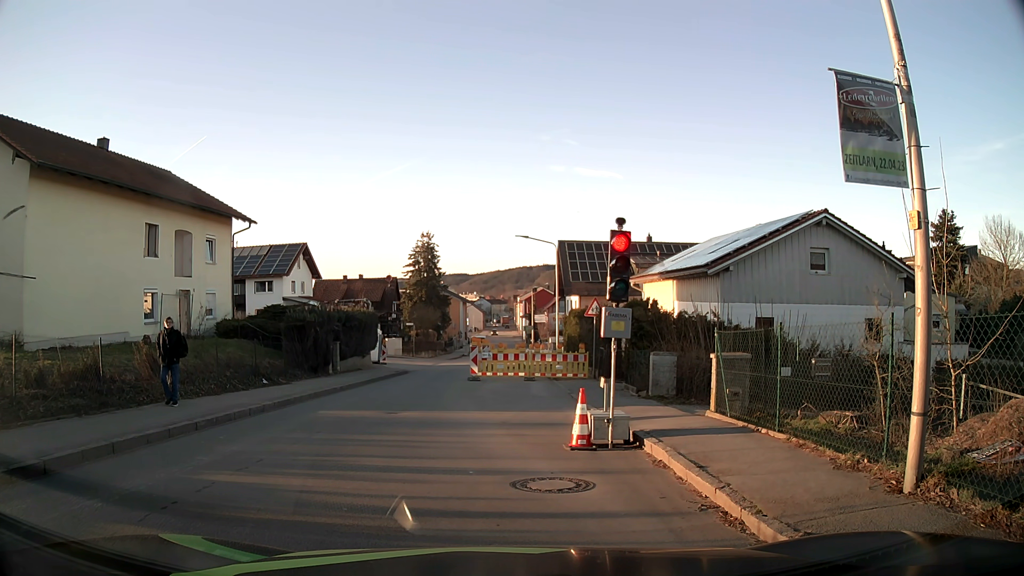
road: tertiary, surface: asphalt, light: Day
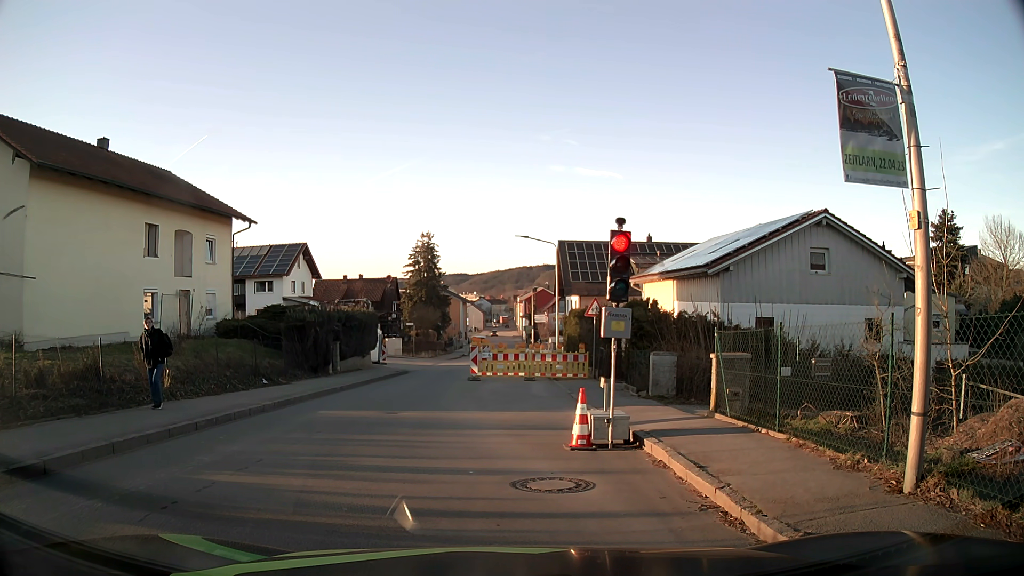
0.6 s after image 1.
(0.0, 0.0) m; 0°
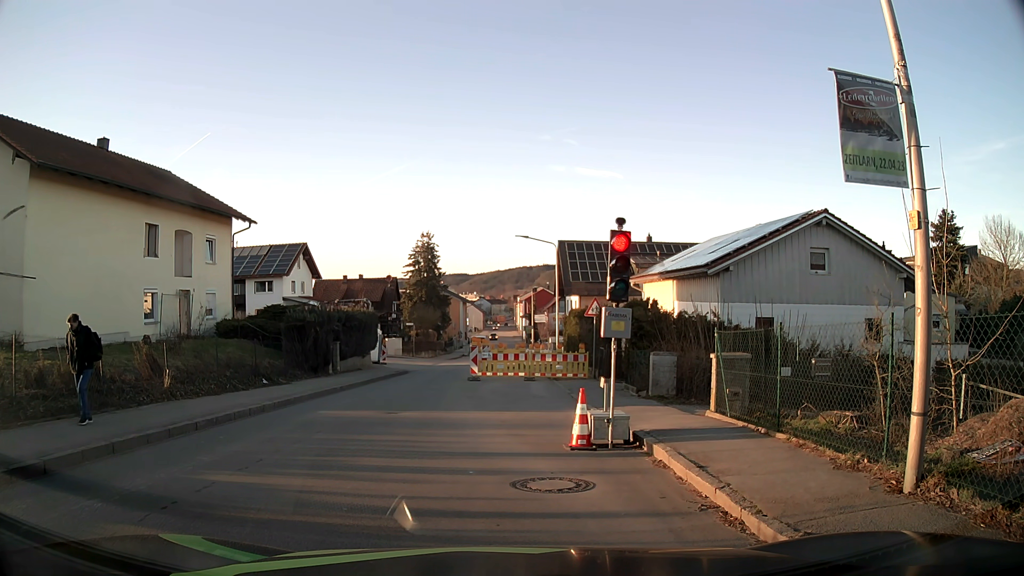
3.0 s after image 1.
(0.0, 0.0) m; 0°
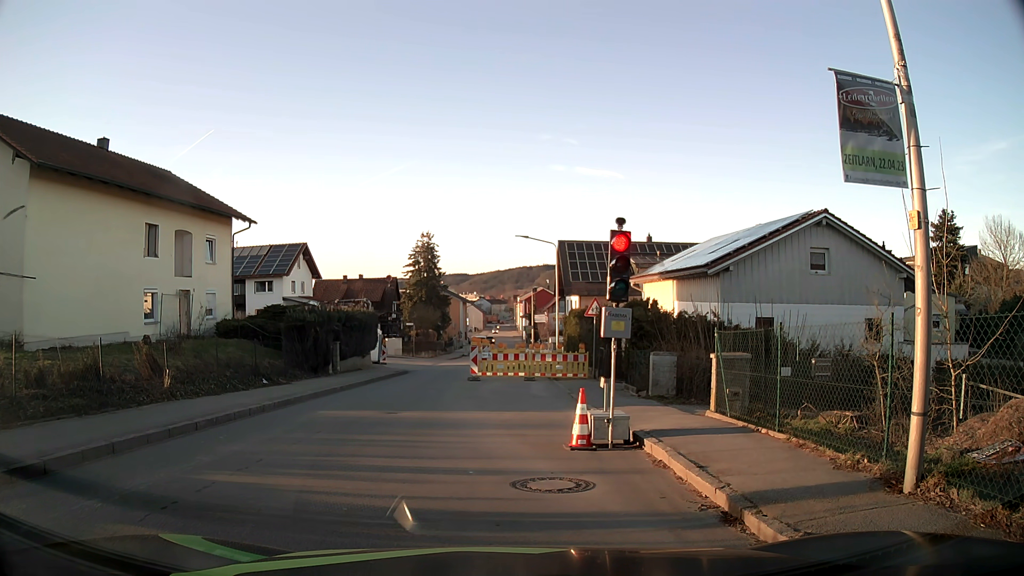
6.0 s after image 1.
(0.0, 0.0) m; 0°
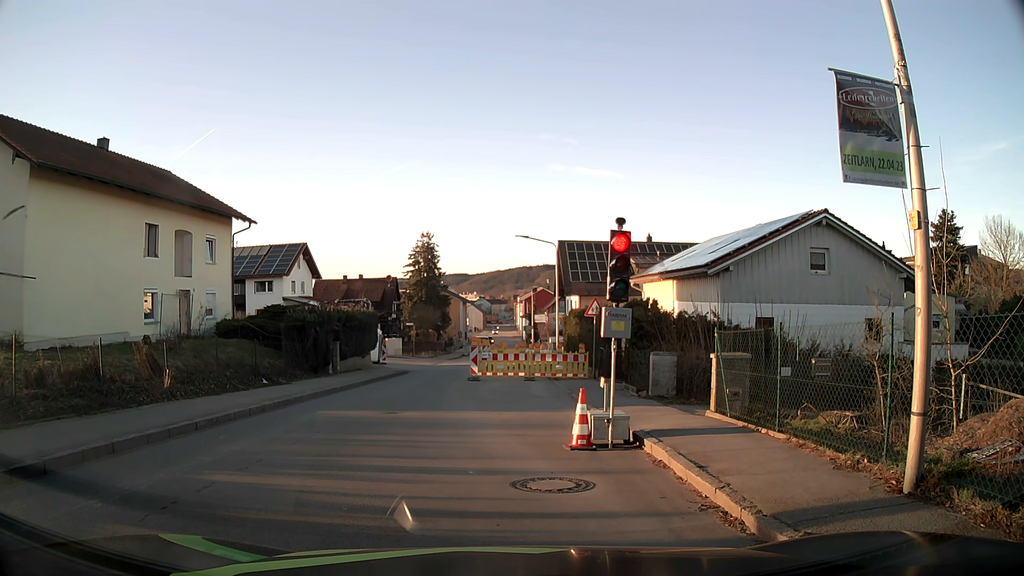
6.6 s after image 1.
(0.0, 0.0) m; 0°
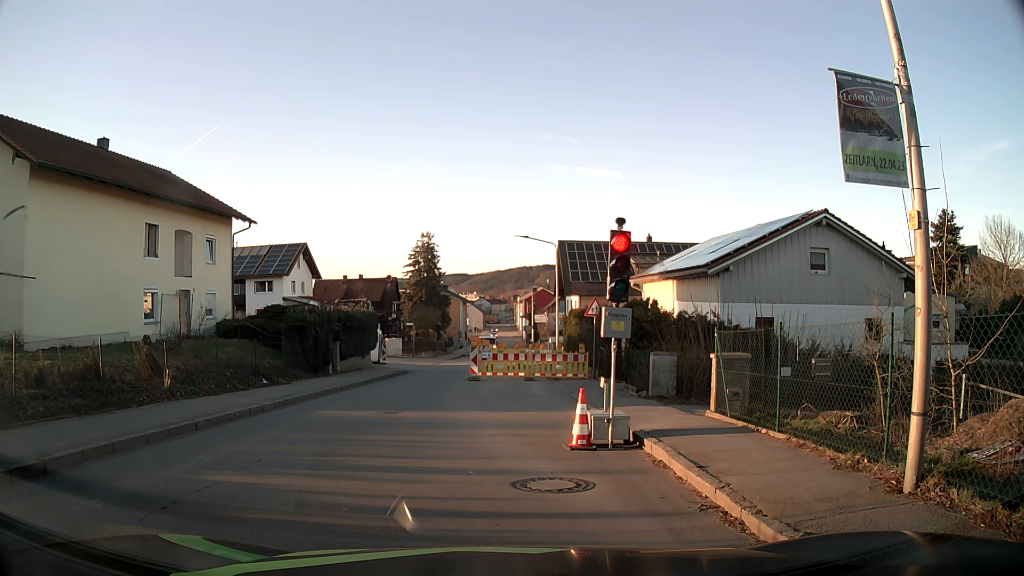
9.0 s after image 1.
(0.0, 0.0) m; 0°
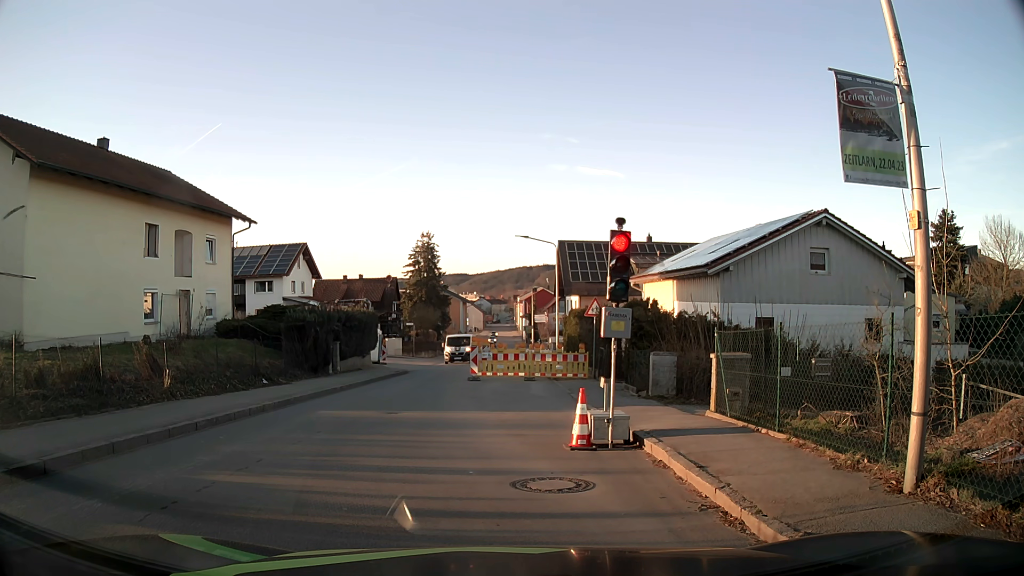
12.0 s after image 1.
(0.0, 0.0) m; 0°
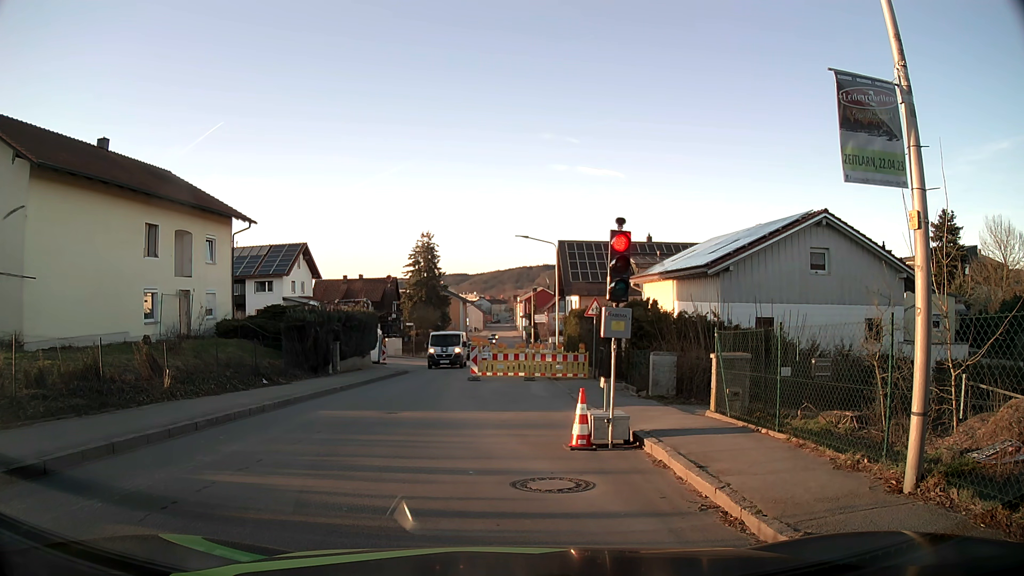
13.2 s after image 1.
(0.0, 0.0) m; 0°
(-2, +10) (-3, +20) (-3, +30) (-3, +40) (-3, +50) (-2, +60) (-1, +70) (0, +80) (+1, +90) (+1, +100) m
